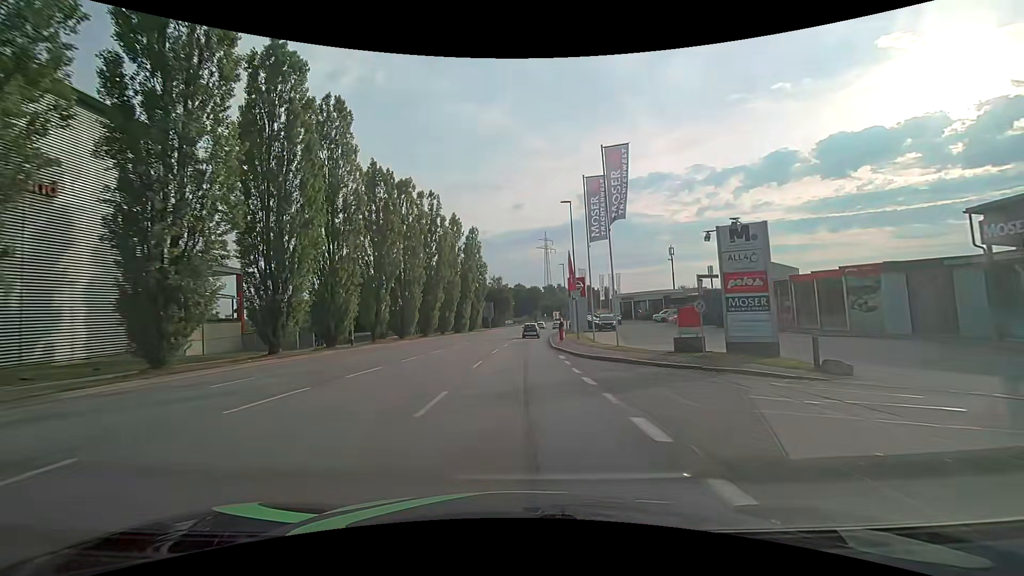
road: tertiary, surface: asphalt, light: Day
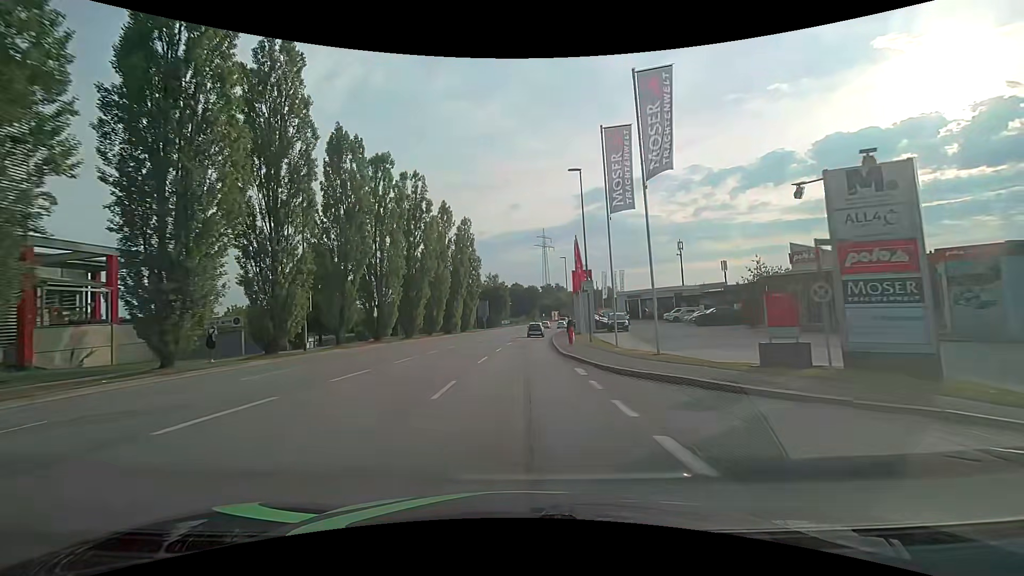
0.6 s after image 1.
(0.0, +7.5) m; 0°
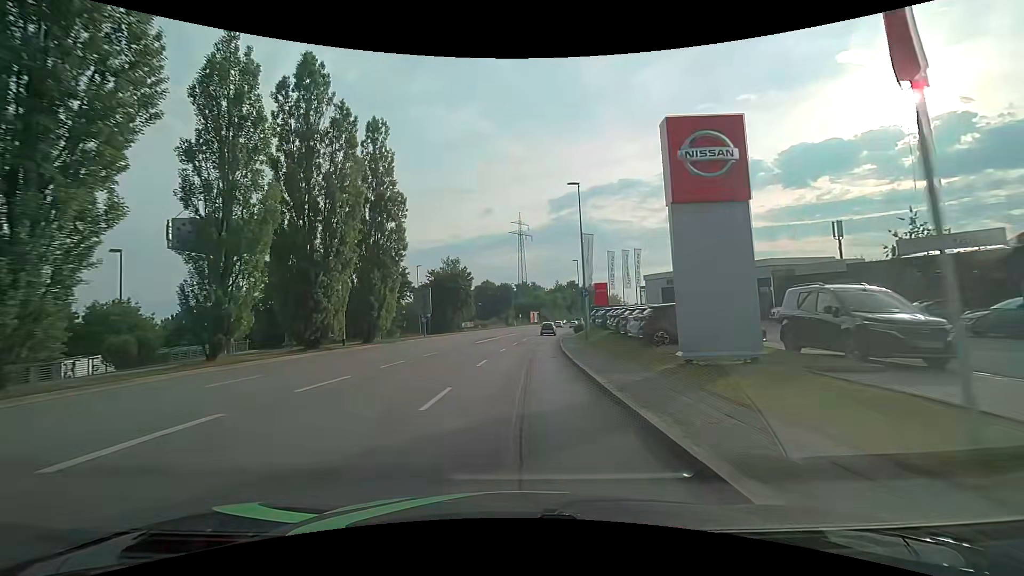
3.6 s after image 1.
(+1.1, +37.6) m; +4°
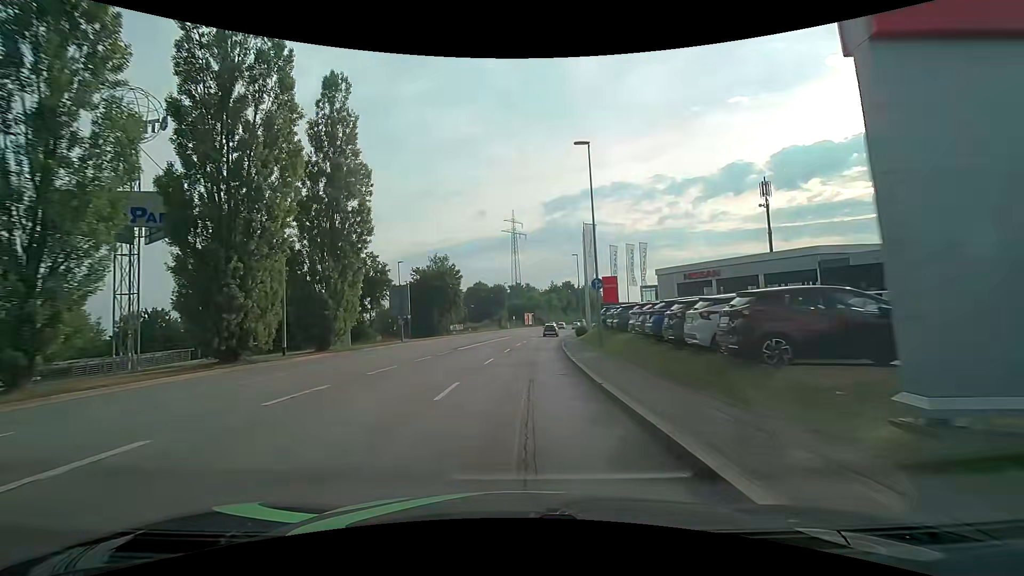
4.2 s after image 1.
(0.0, +7.6) m; 0°
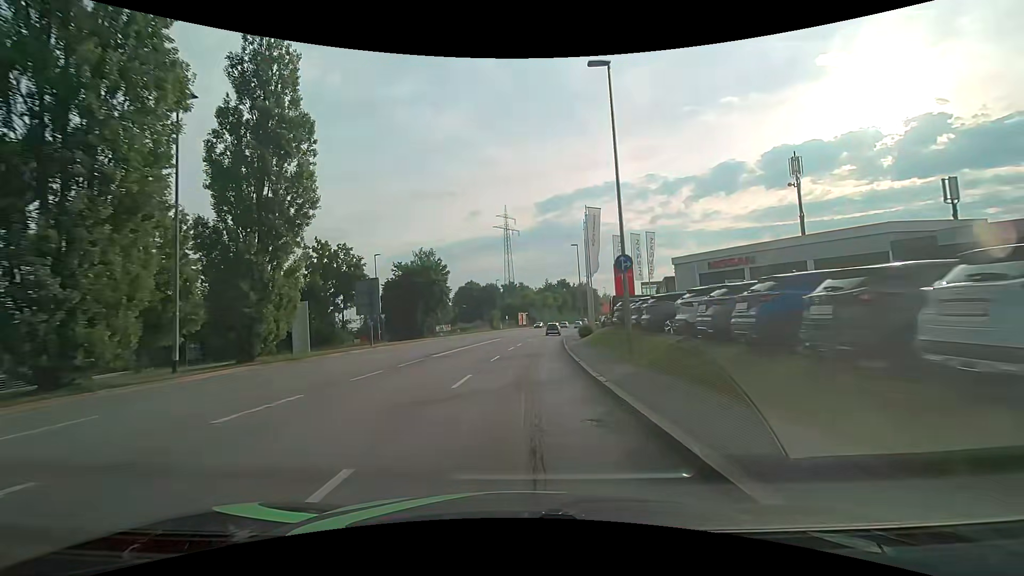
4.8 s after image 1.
(0.0, +7.6) m; +1°
